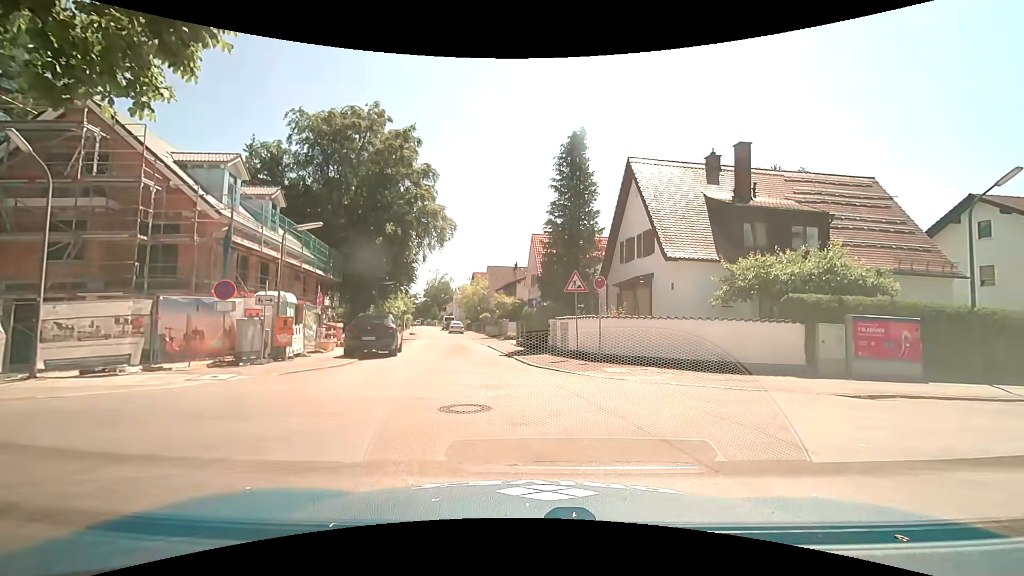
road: residential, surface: asphalt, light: Day
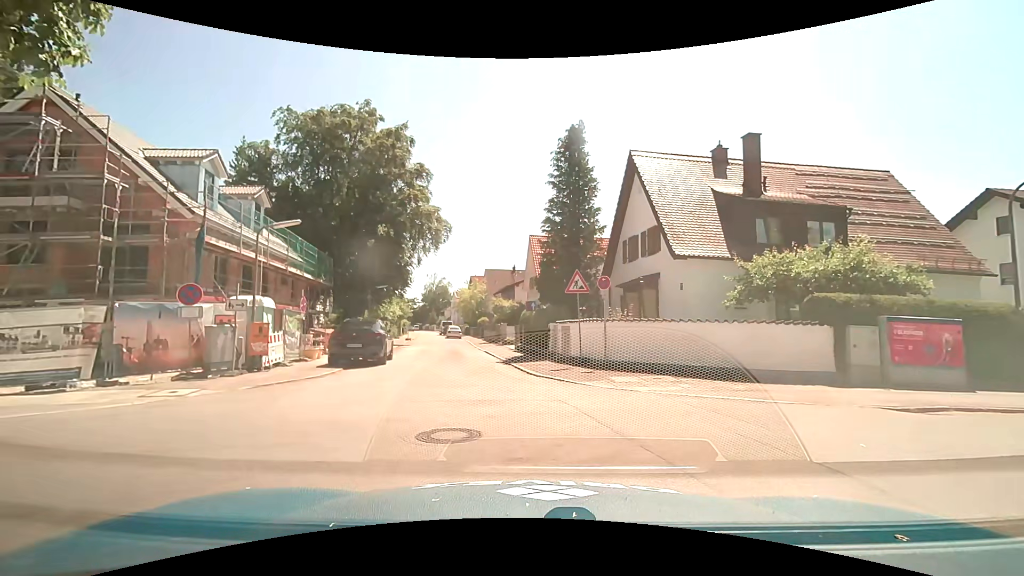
(0.0, +1.4) m; 0°
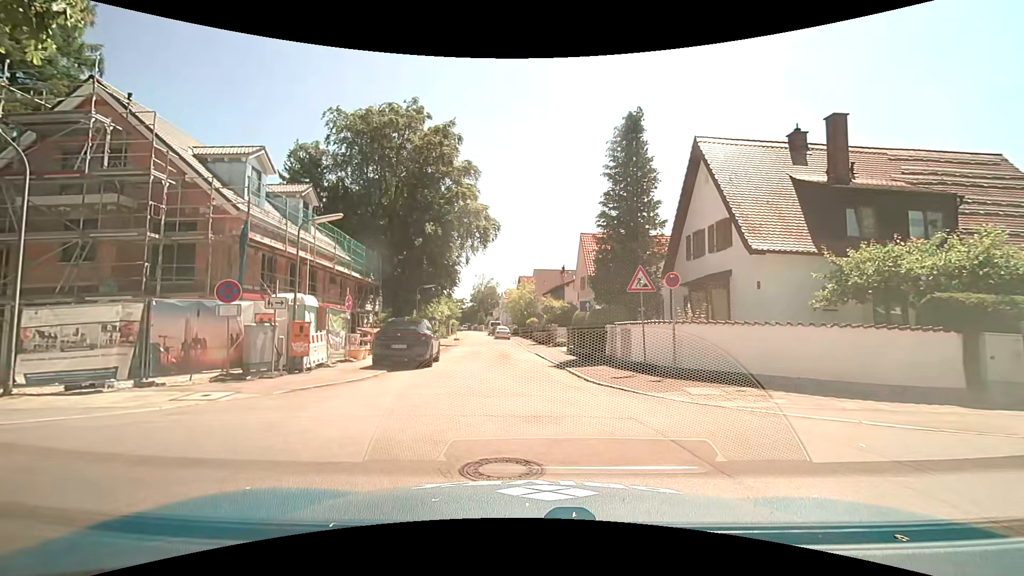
(-0.1, +1.4) m; -4°
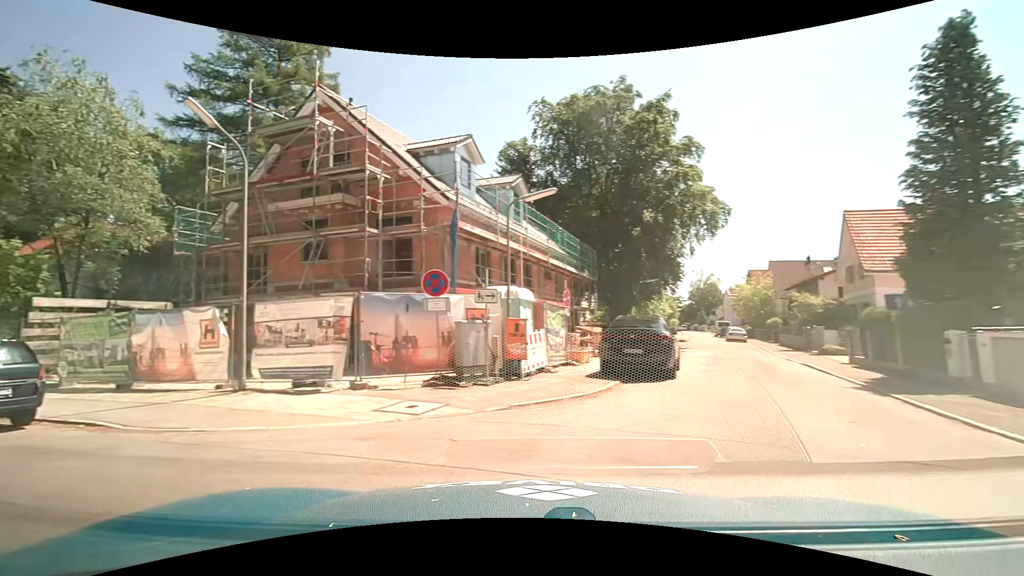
(-0.7, +3.5) m; -24°
